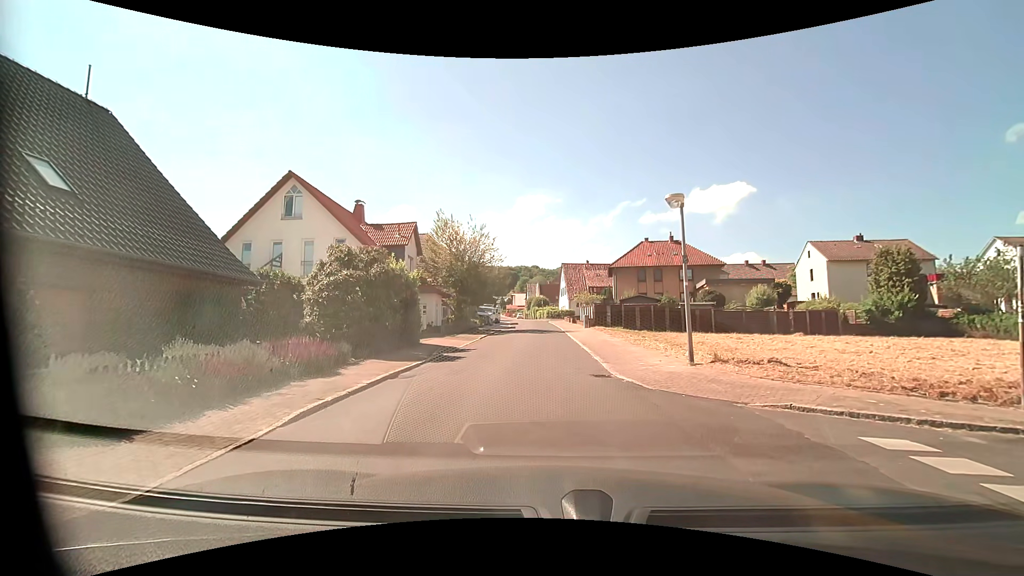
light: Day
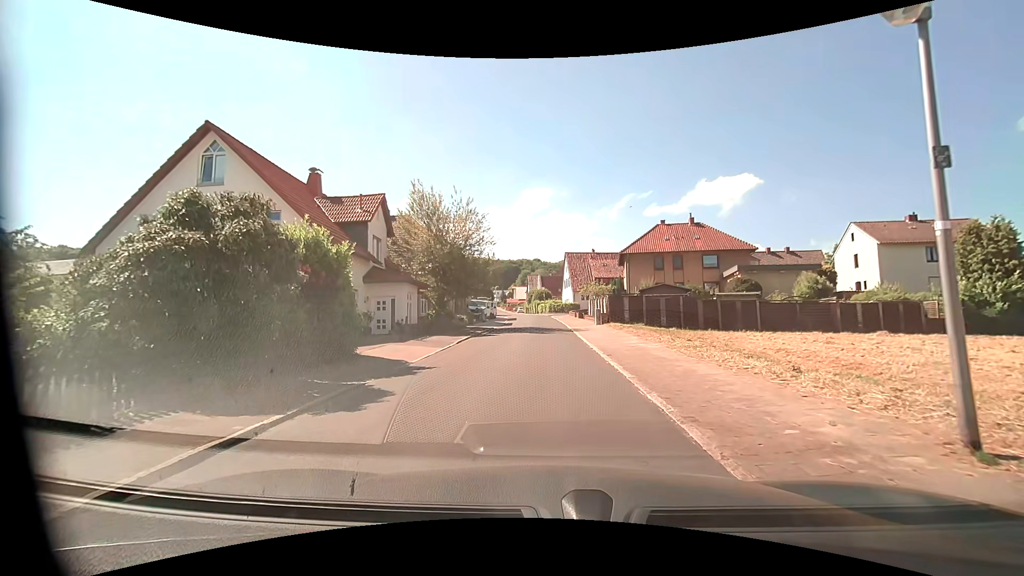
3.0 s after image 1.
(+0.1, +8.1) m; +1°
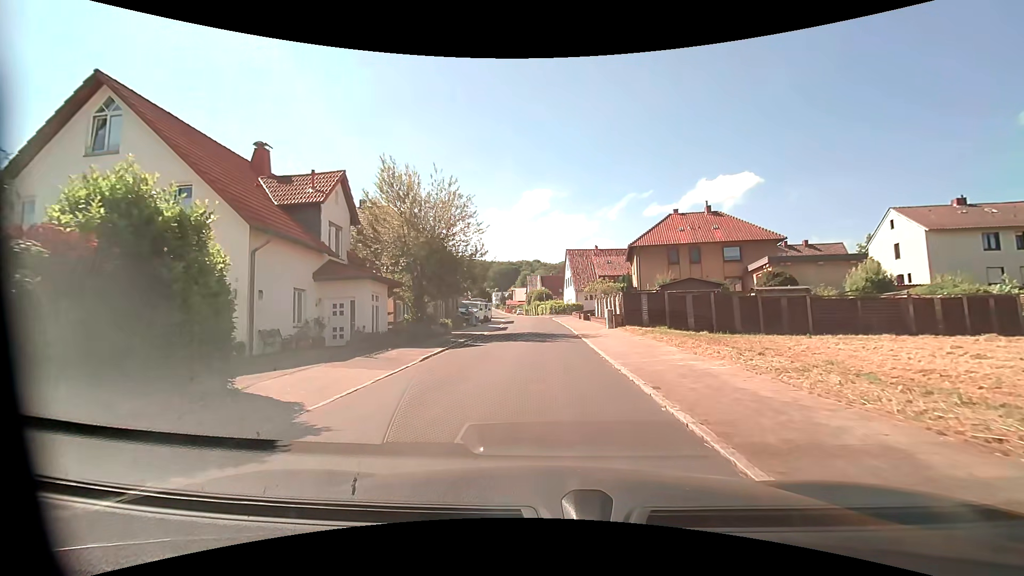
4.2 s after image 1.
(0.0, +6.1) m; -1°
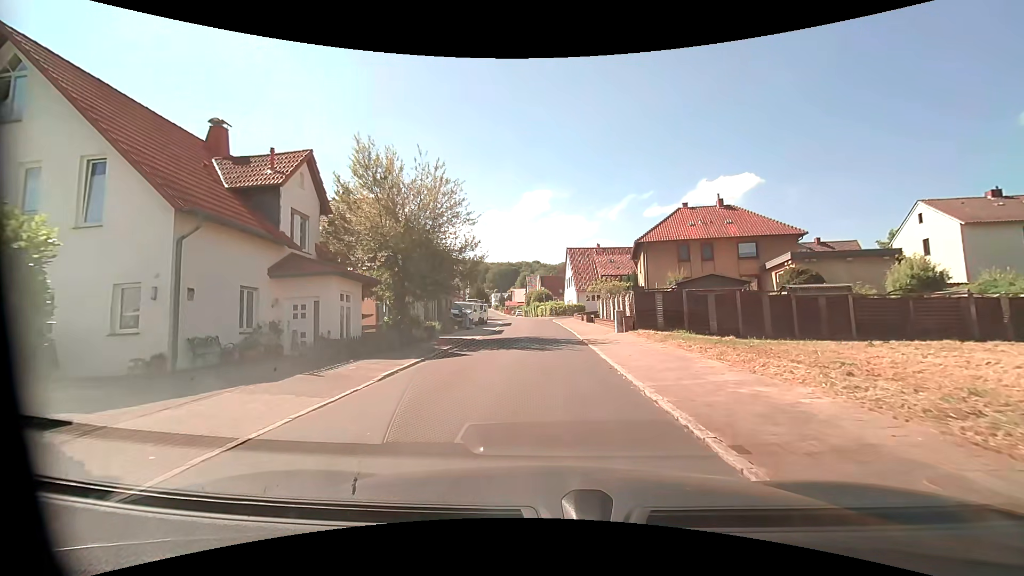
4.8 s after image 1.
(0.0, +3.5) m; 0°
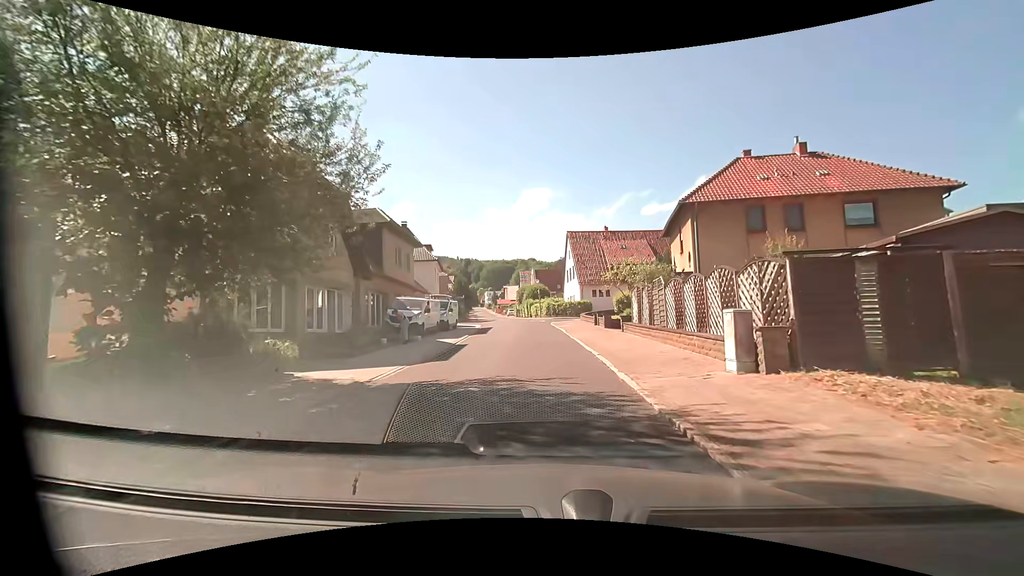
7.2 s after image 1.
(+0.1, +15.1) m; +1°
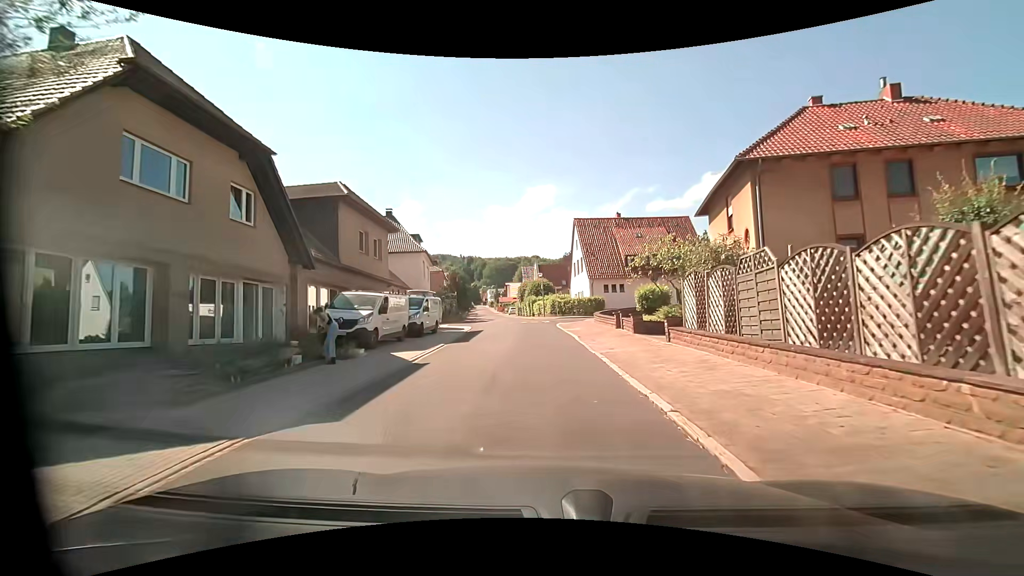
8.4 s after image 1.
(0.0, +7.4) m; -1°
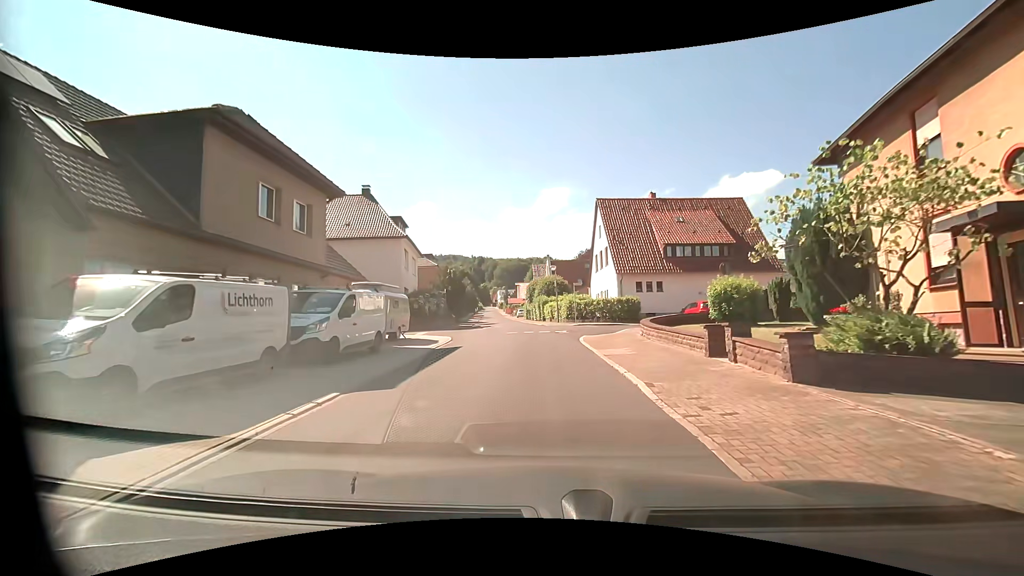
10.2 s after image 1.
(-0.1, +11.0) m; -2°
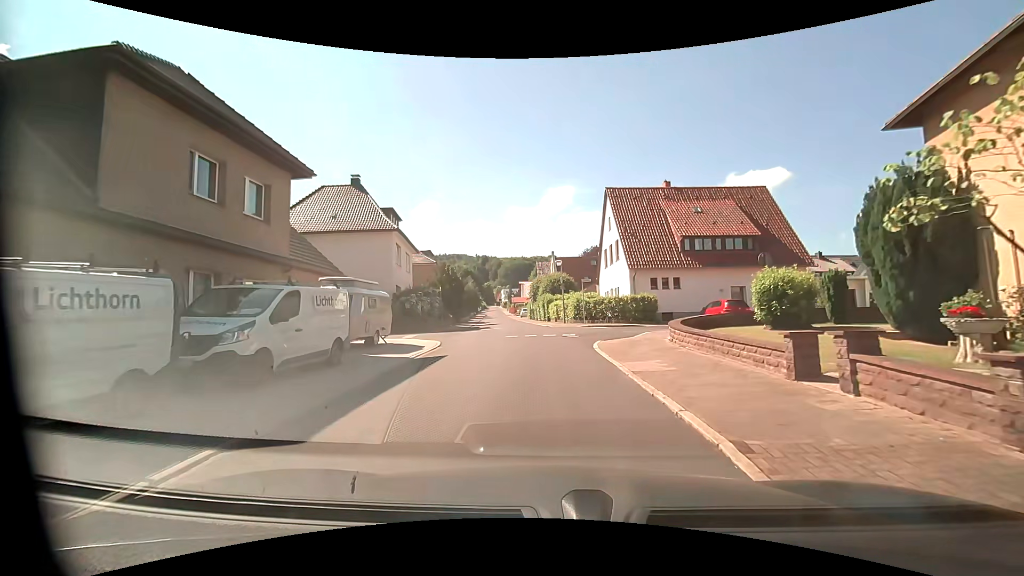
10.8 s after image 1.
(0.0, +3.4) m; 0°
(0, +10) (-1, +20) (-1, +30) (-2, +40) (-4, +50) (-5, +60) (-6, +70) (-7, +80) (-8, +90) (-10, +99) m
